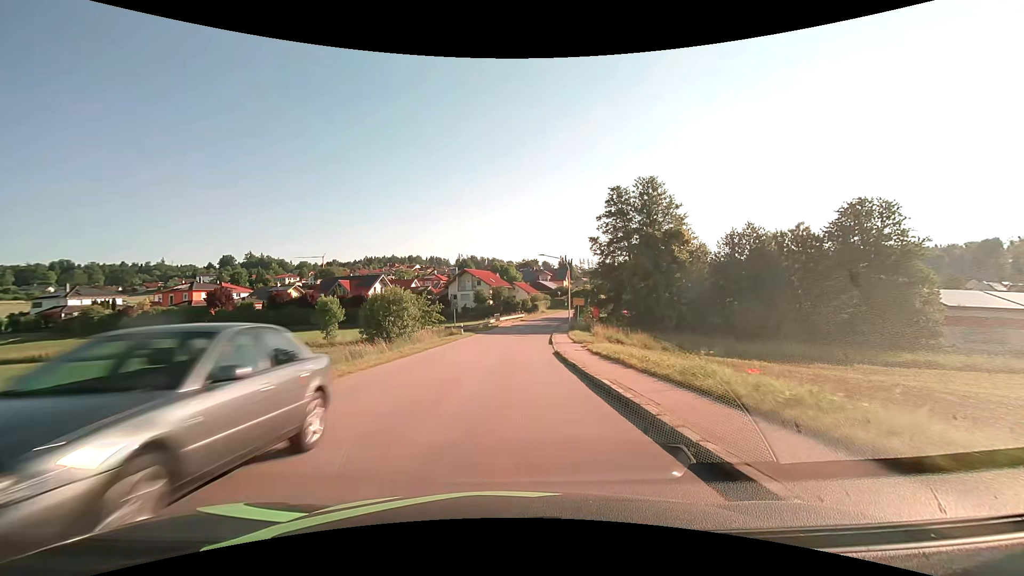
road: tertiary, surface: asphalt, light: Day
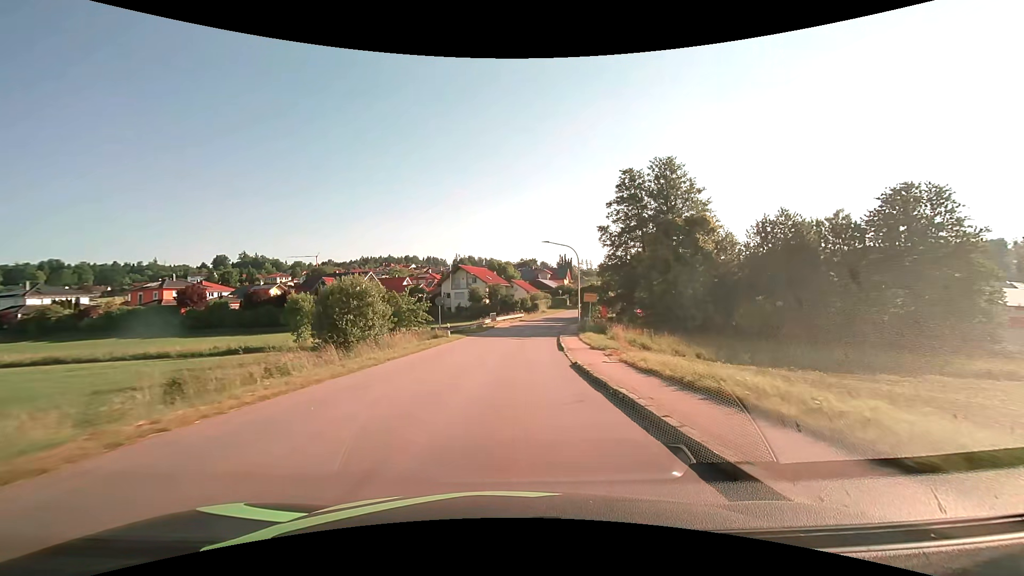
(0.0, +7.8) m; 0°
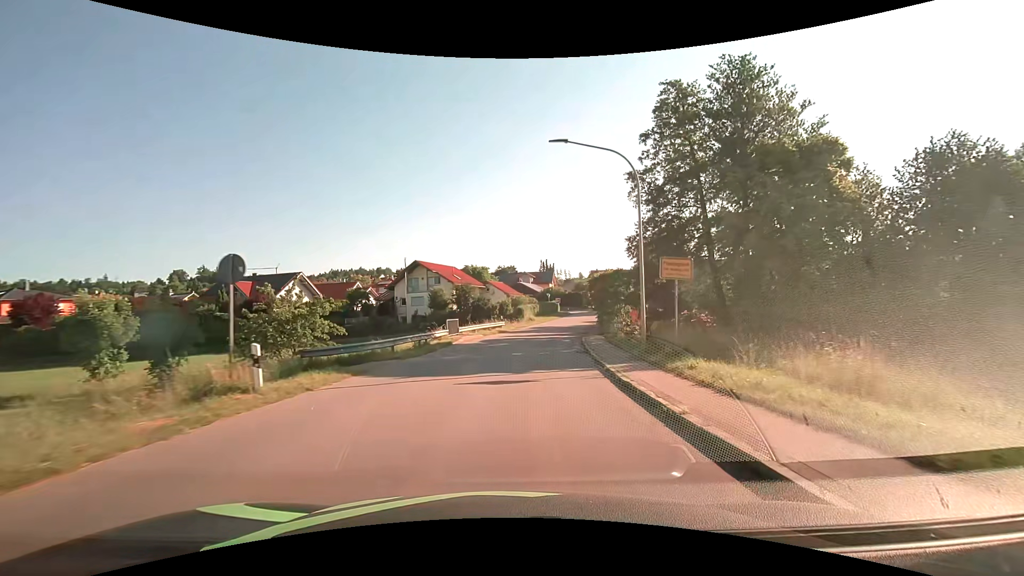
(+0.4, +23.2) m; +3°
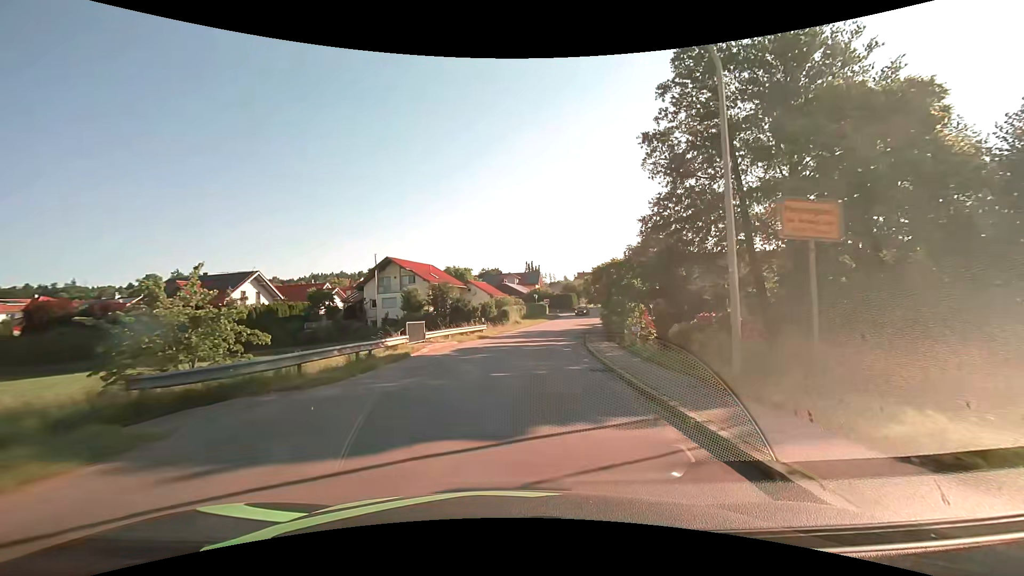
(+0.1, +7.7) m; +2°
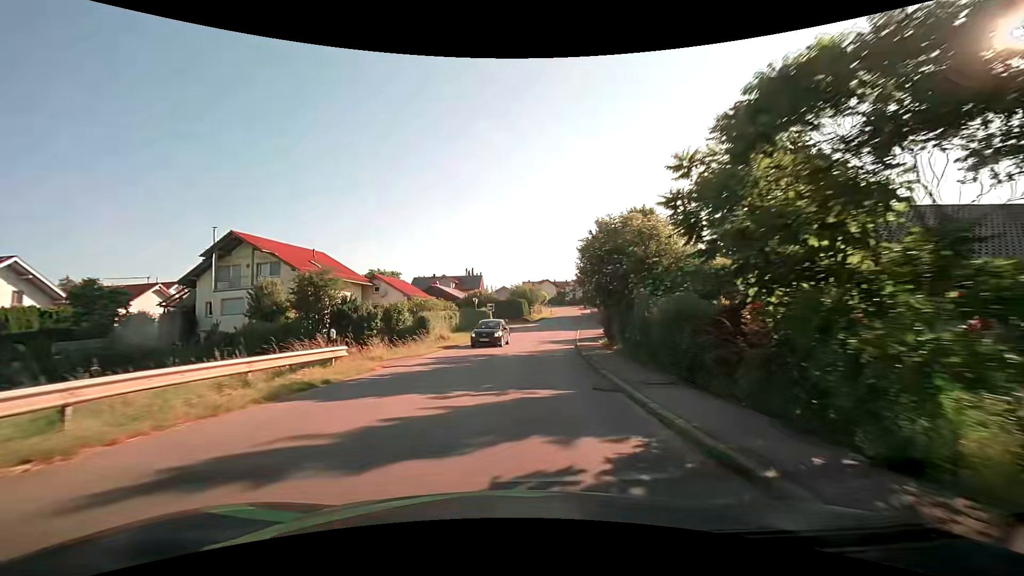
(+1.2, +22.9) m; +7°
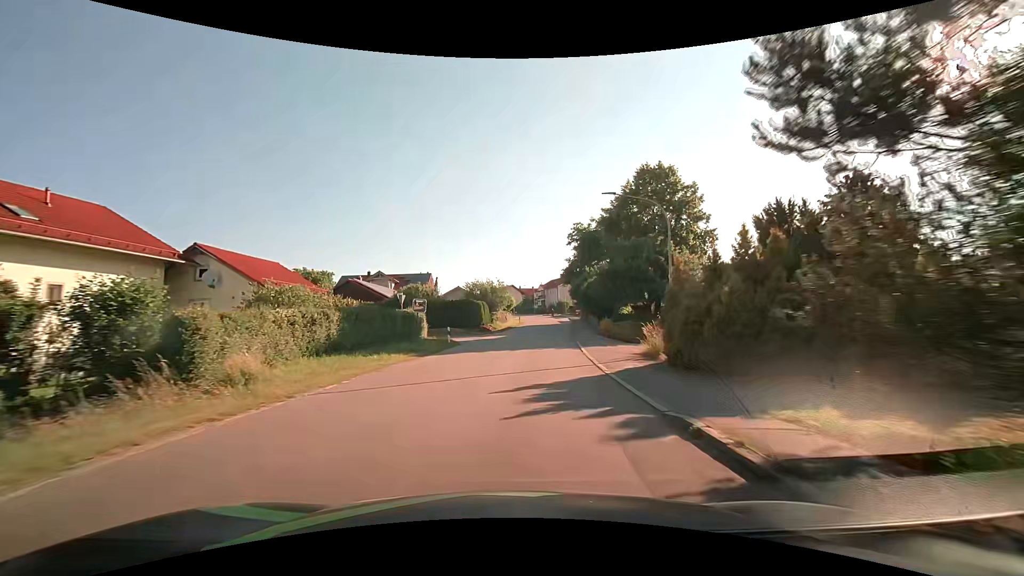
(+1.0, +22.8) m; +5°
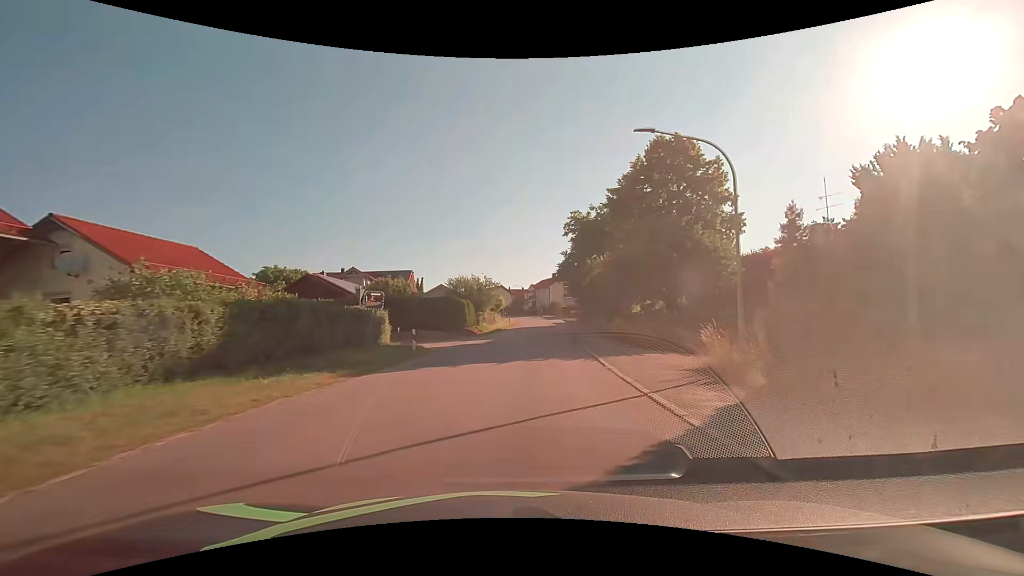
(0.0, +7.6) m; +1°
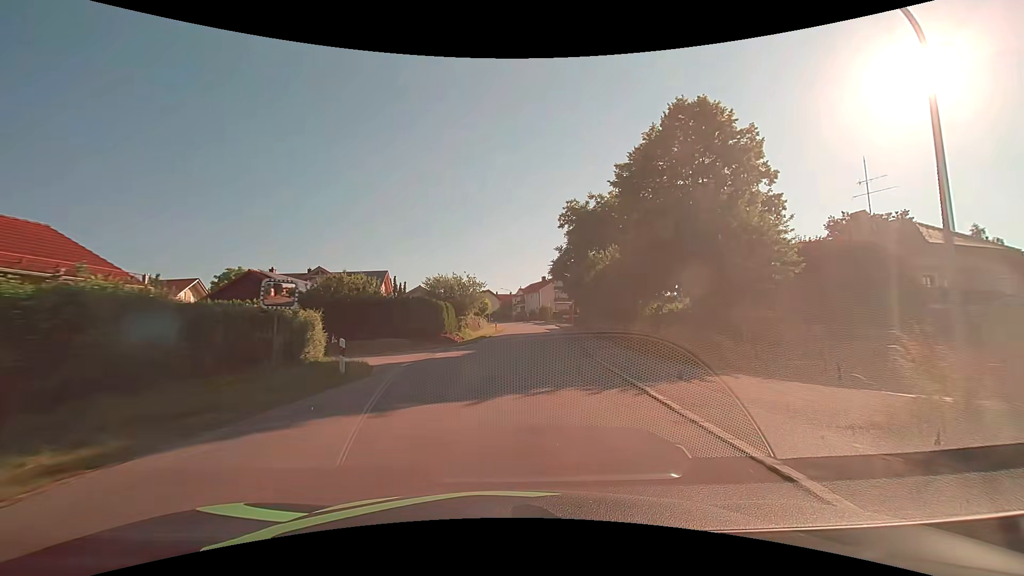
(+0.1, +7.5) m; +2°
